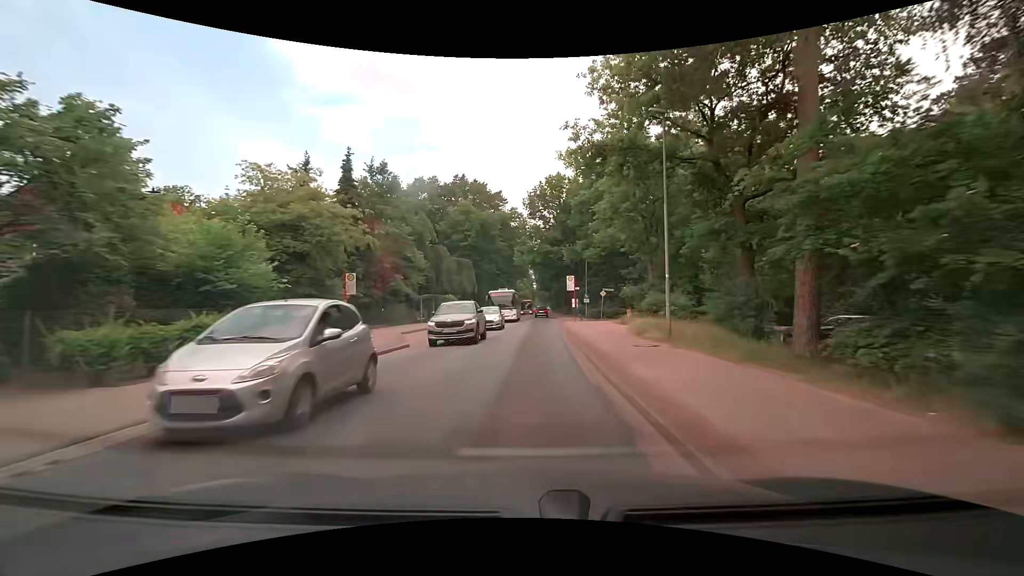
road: tertiary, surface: asphalt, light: Day
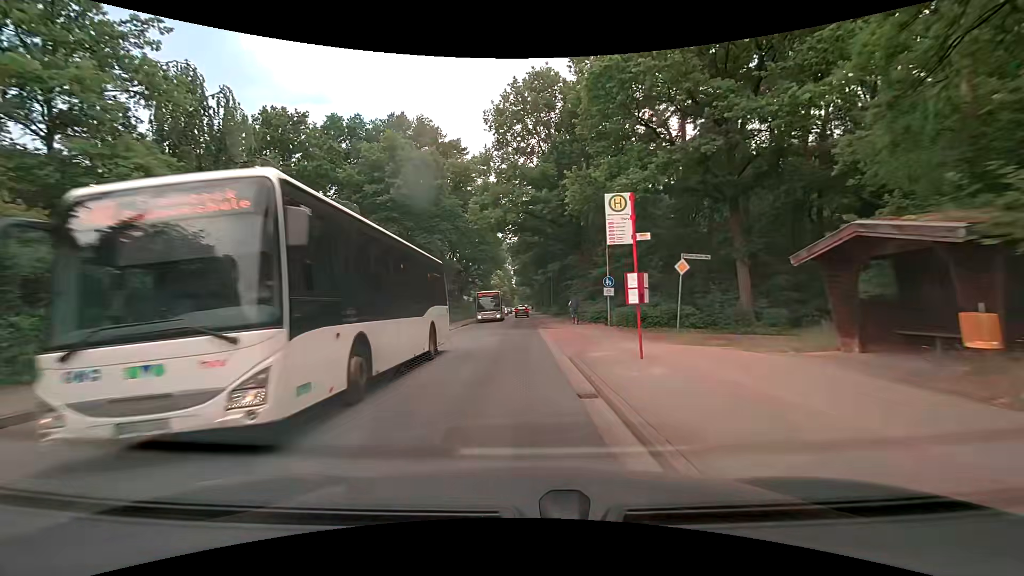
(+1.3, +28.6) m; +3°
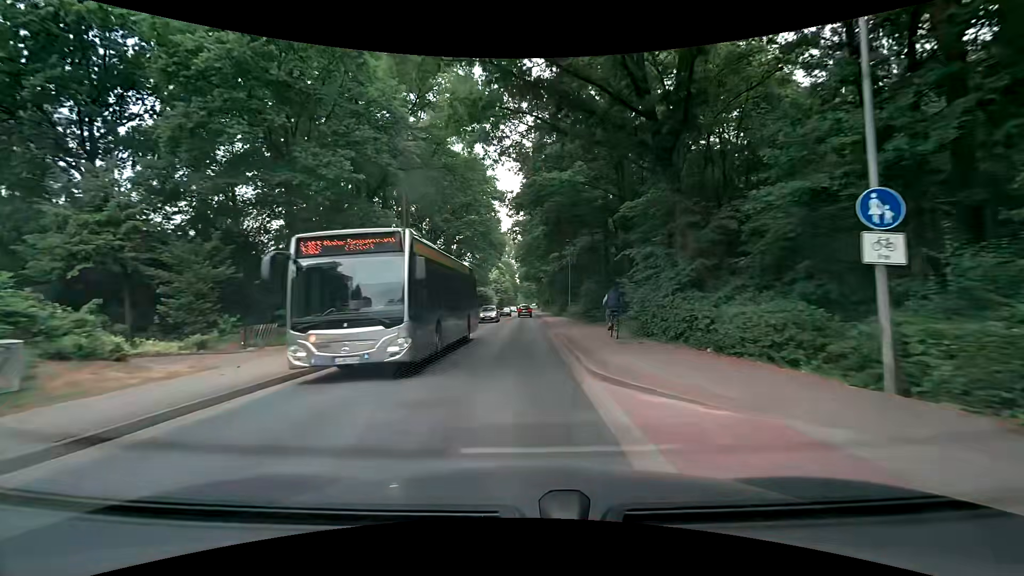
(-0.2, +21.9) m; -1°
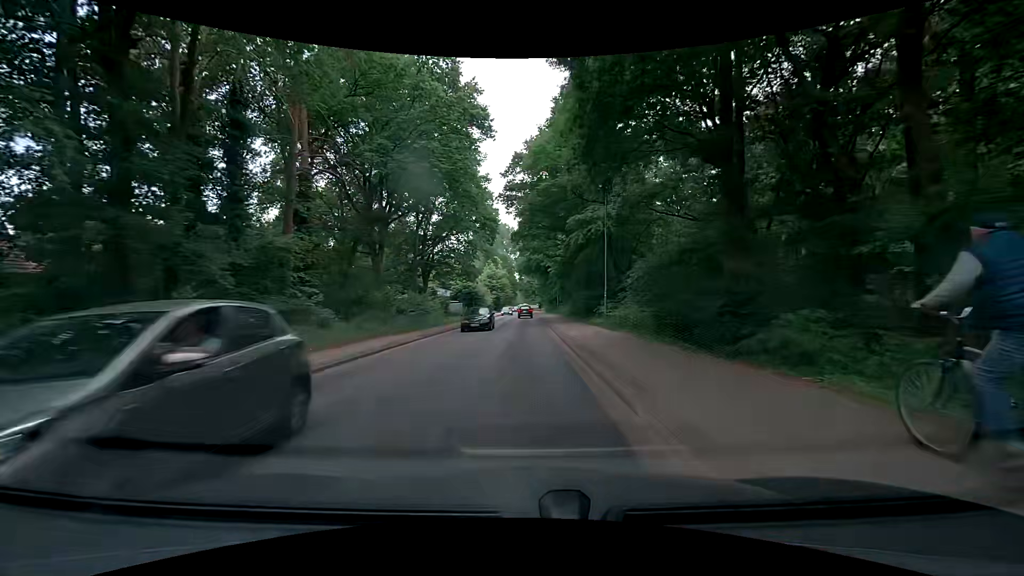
(0.0, +21.9) m; -1°
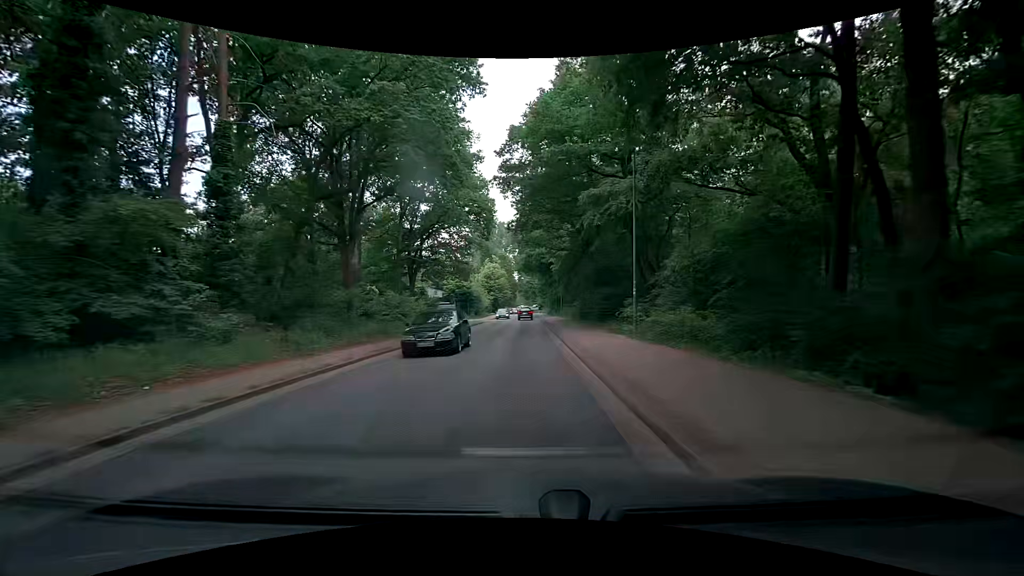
(+0.1, +7.2) m; 0°
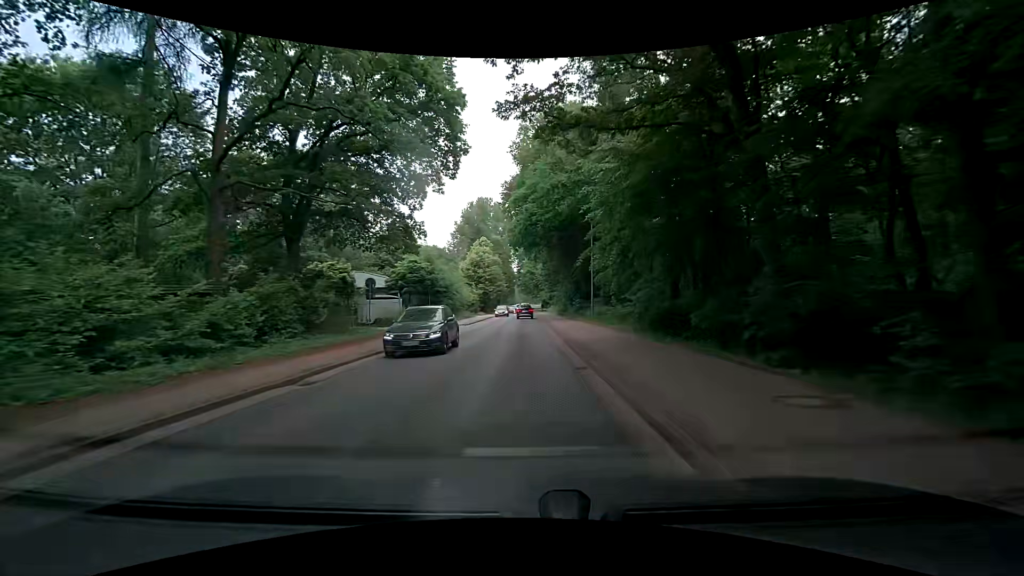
(+0.4, +29.2) m; +1°
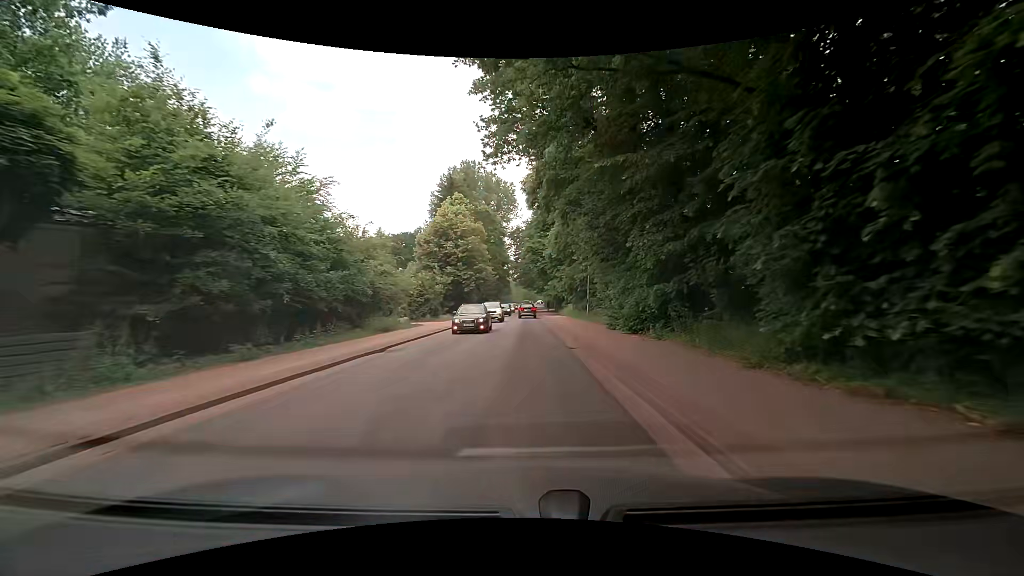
(-0.2, +36.5) m; 0°
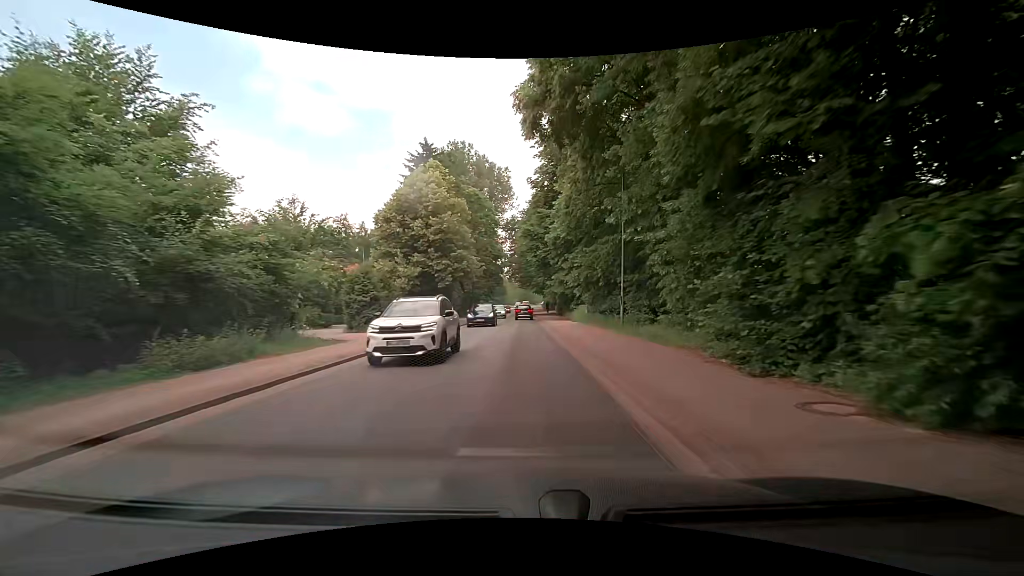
(+0.1, +14.1) m; +1°
(0, +10) (0, +20) (0, +30) (0, +40) (0, +50) (0, +60) (0, +70) (0, +80) (0, +90) (0, +100) m
